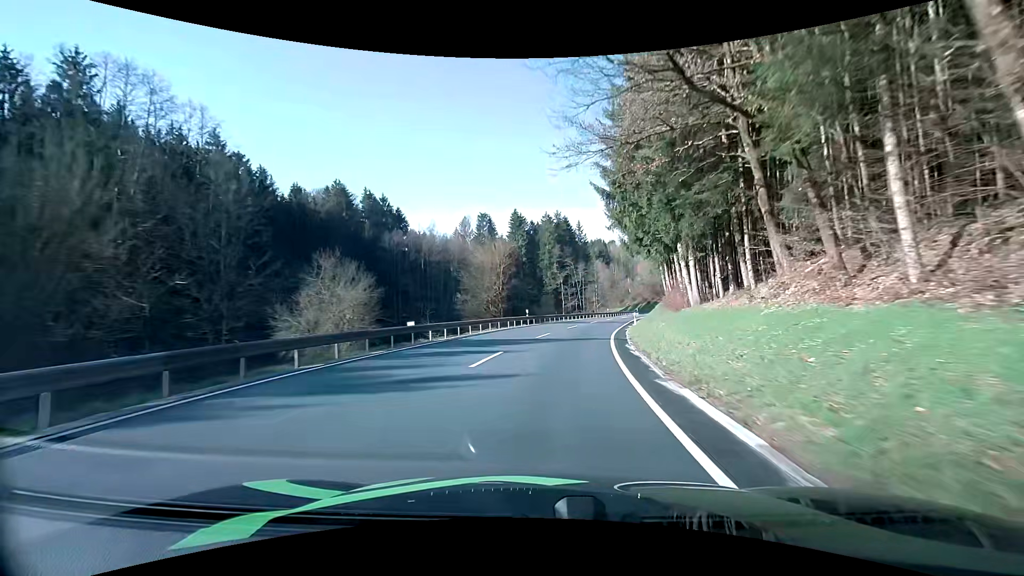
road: secondary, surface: asphalt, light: Day
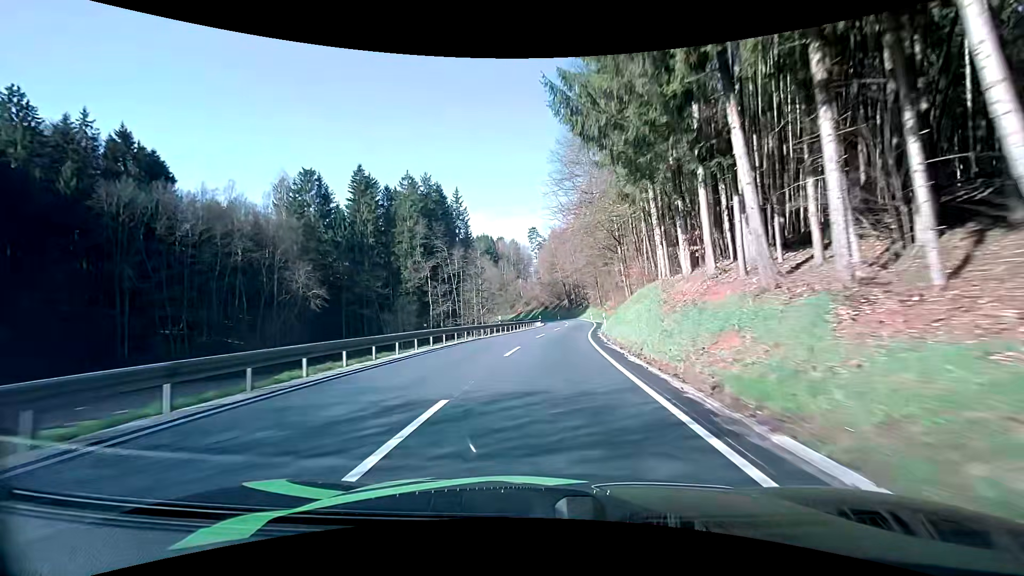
(+5.3, +43.4) m; +13°
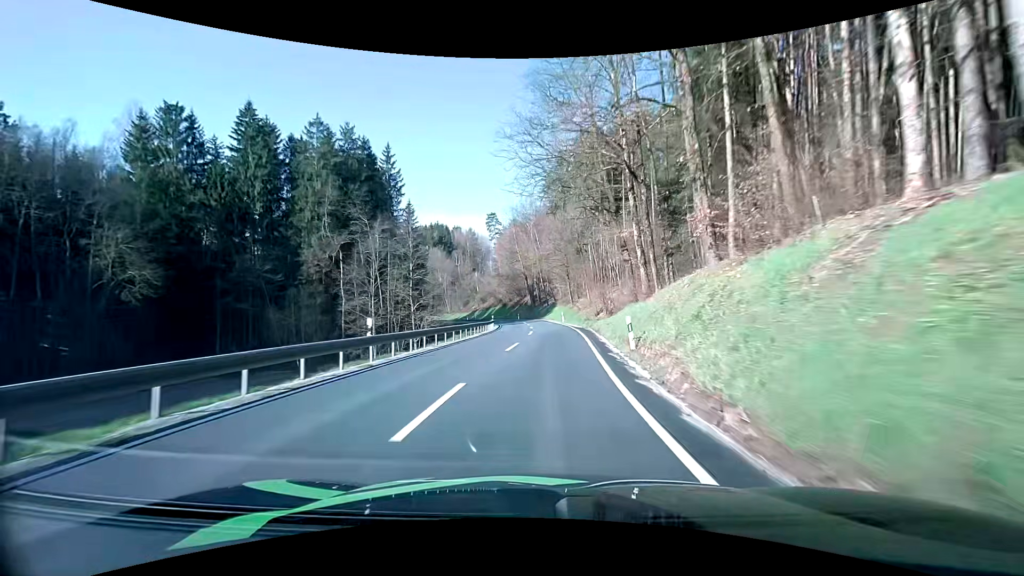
(+0.7, +22.2) m; +4°
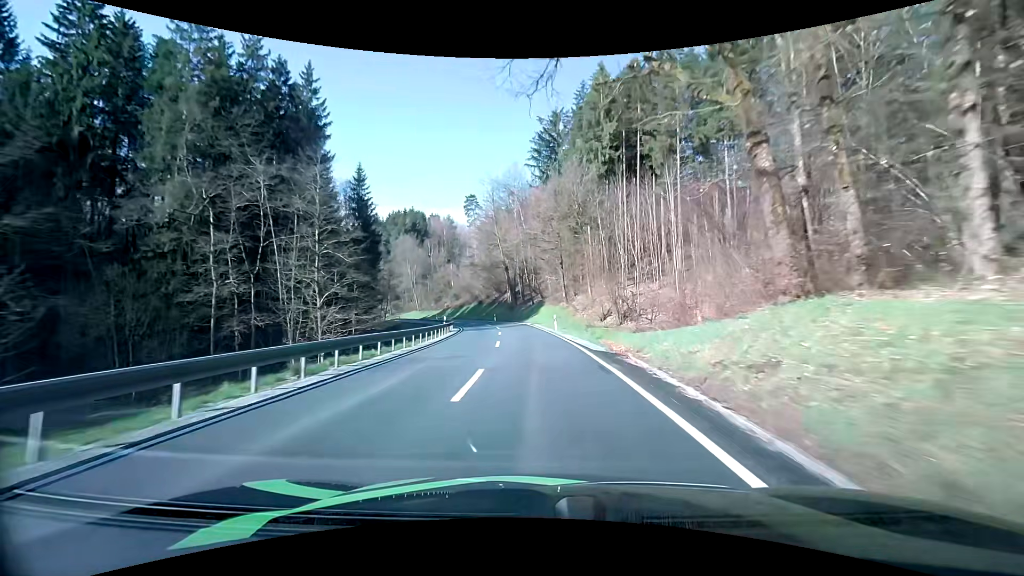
(+0.6, +21.6) m; +2°
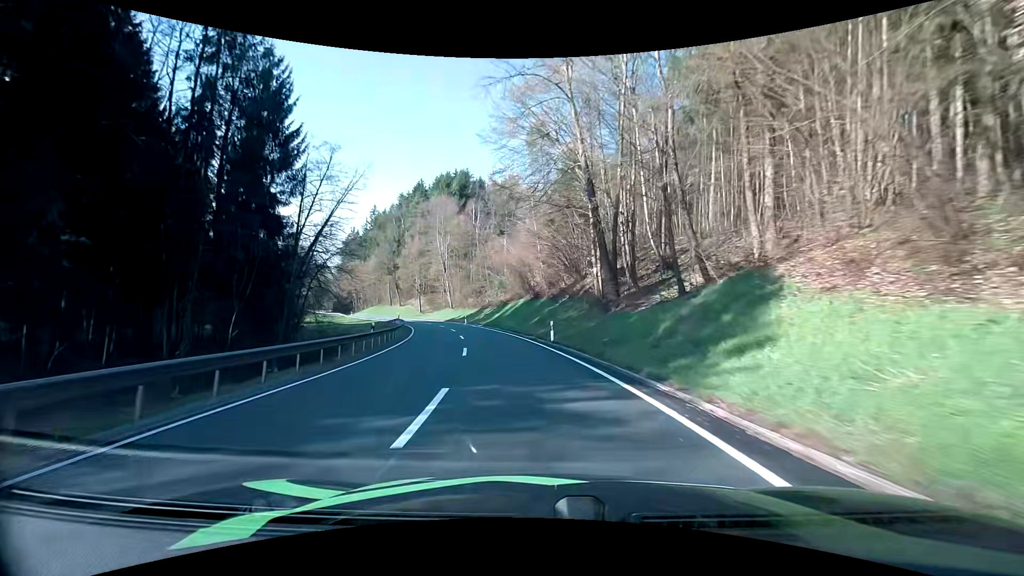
(-2.7, +50.7) m; -9°
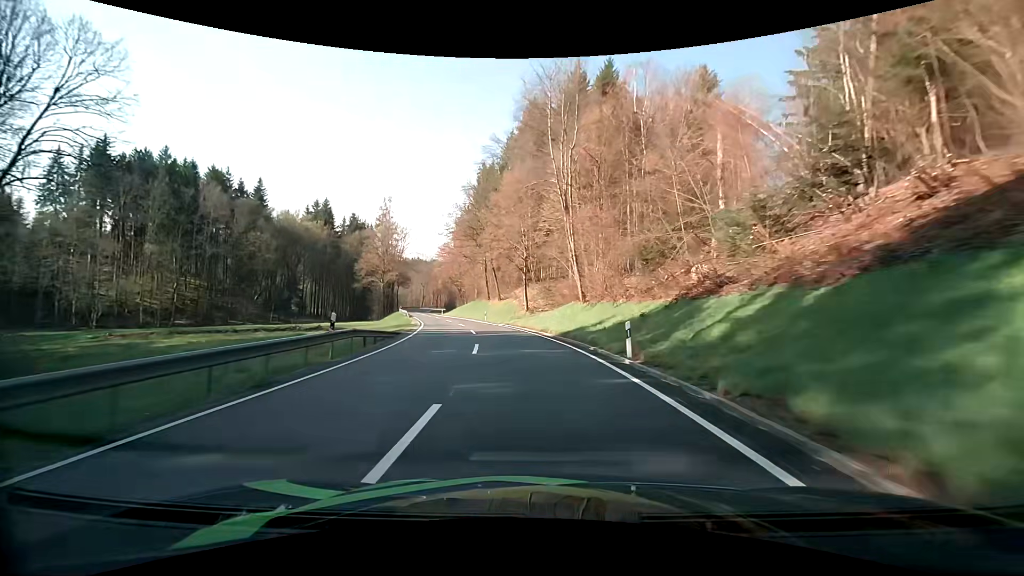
(-7.2, +50.4) m; -16°
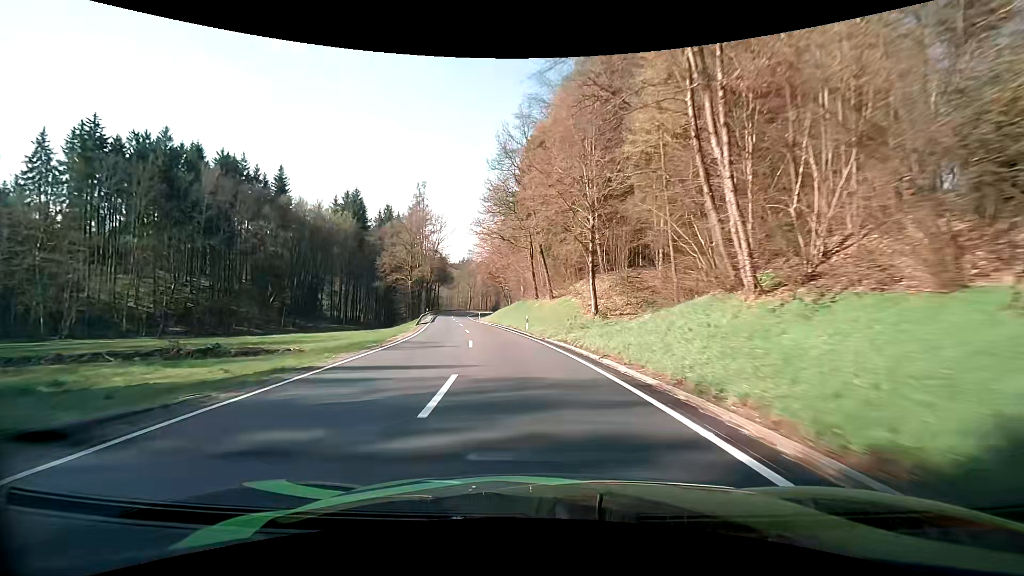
(-1.2, +21.1) m; -6°
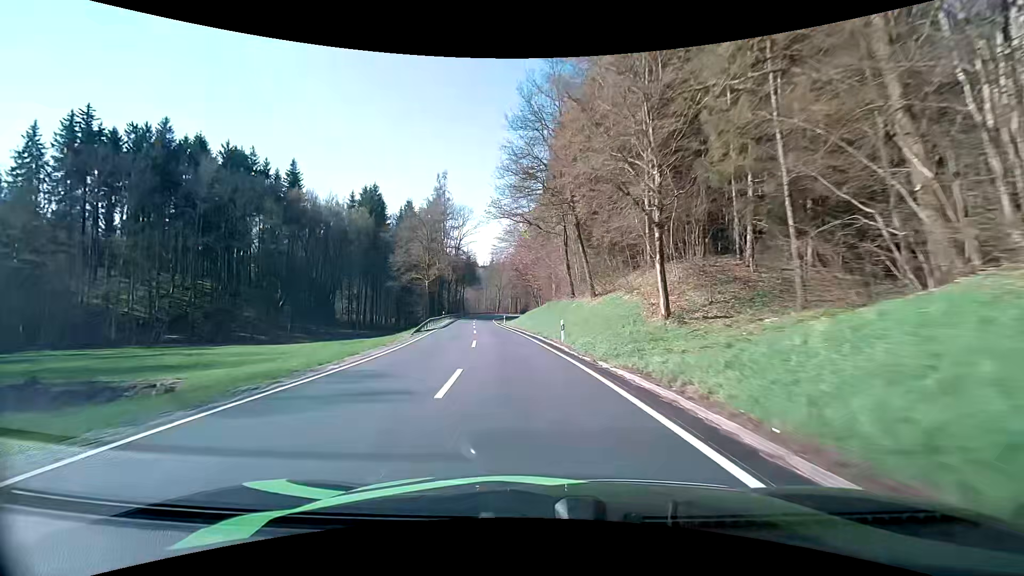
(-0.4, +10.6) m; -4°
(0, +10) (-1, +20) (-2, +30) (-3, +40) (-5, +50) (-6, +60) (-7, +70) (-8, +80) (-9, +89) (-10, +99) m
